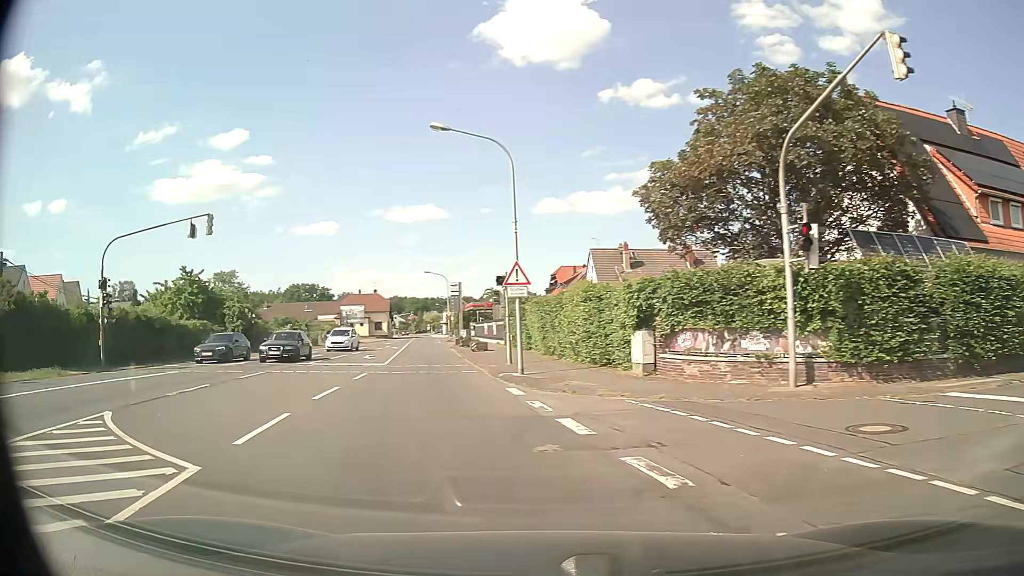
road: secondary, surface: asphalt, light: Day
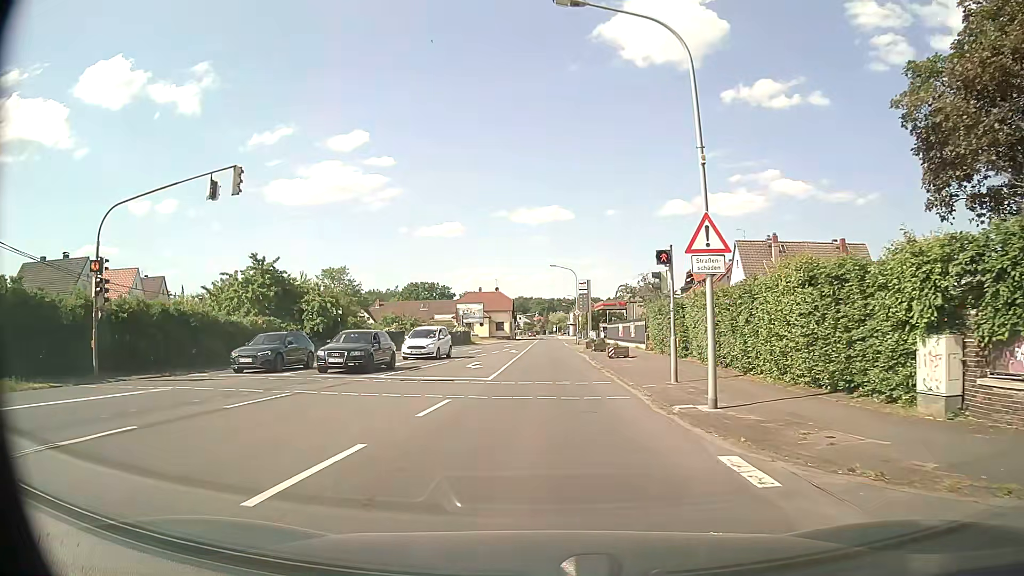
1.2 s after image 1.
(-1.0, +8.6) m; -10°
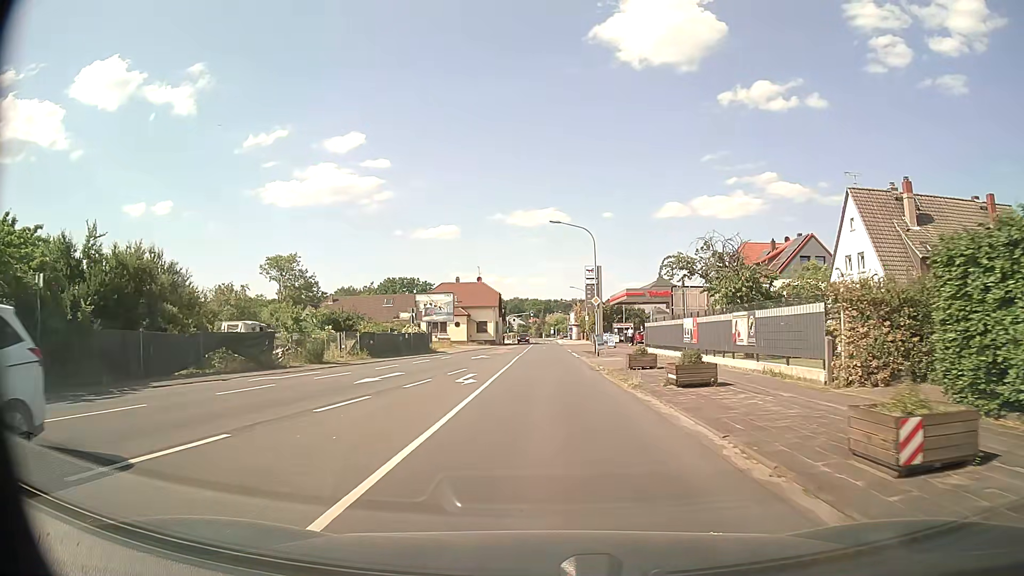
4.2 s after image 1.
(0.0, +27.7) m; 0°
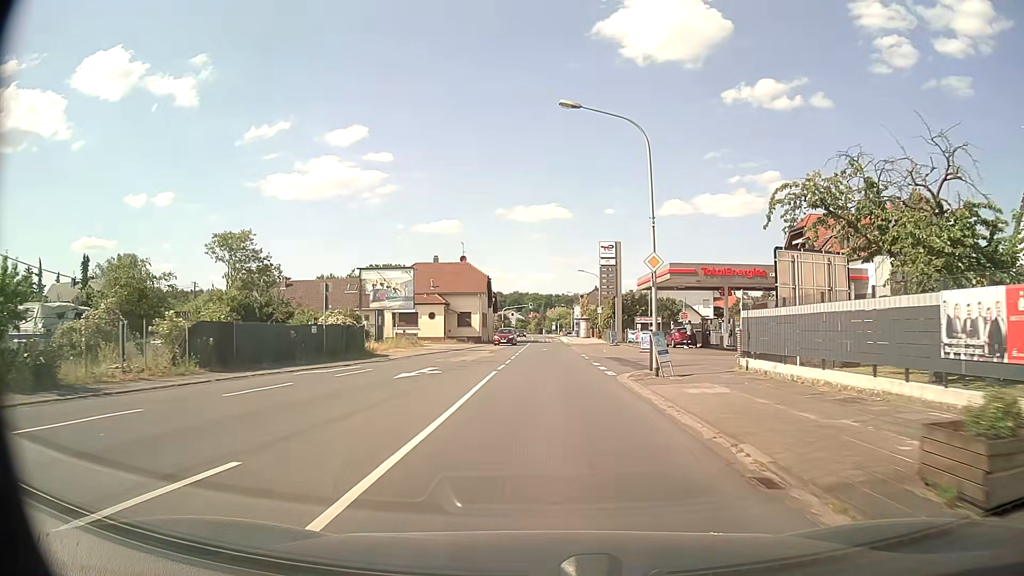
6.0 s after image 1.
(-0.1, +20.0) m; 0°
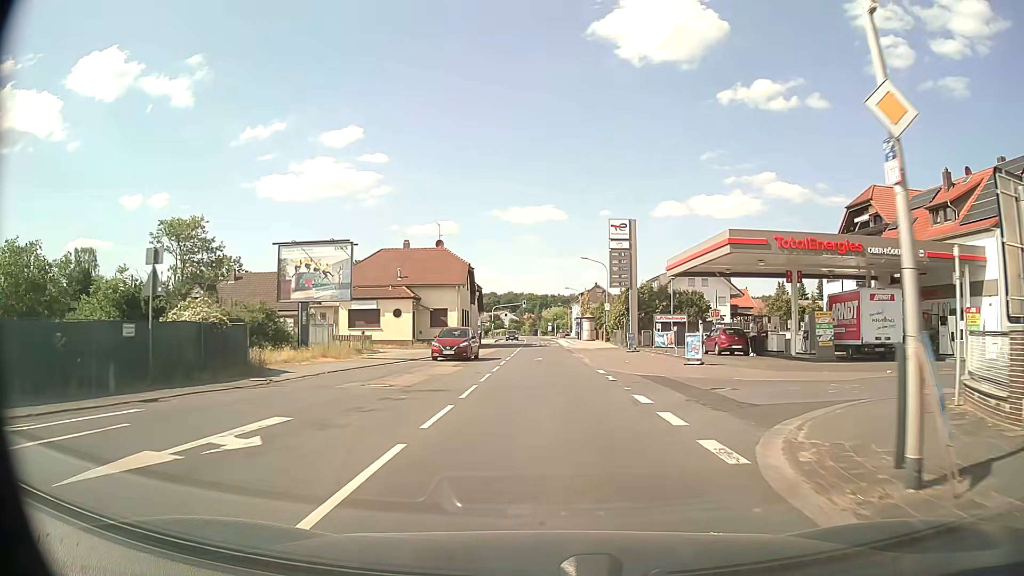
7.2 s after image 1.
(+0.1, +13.7) m; 0°
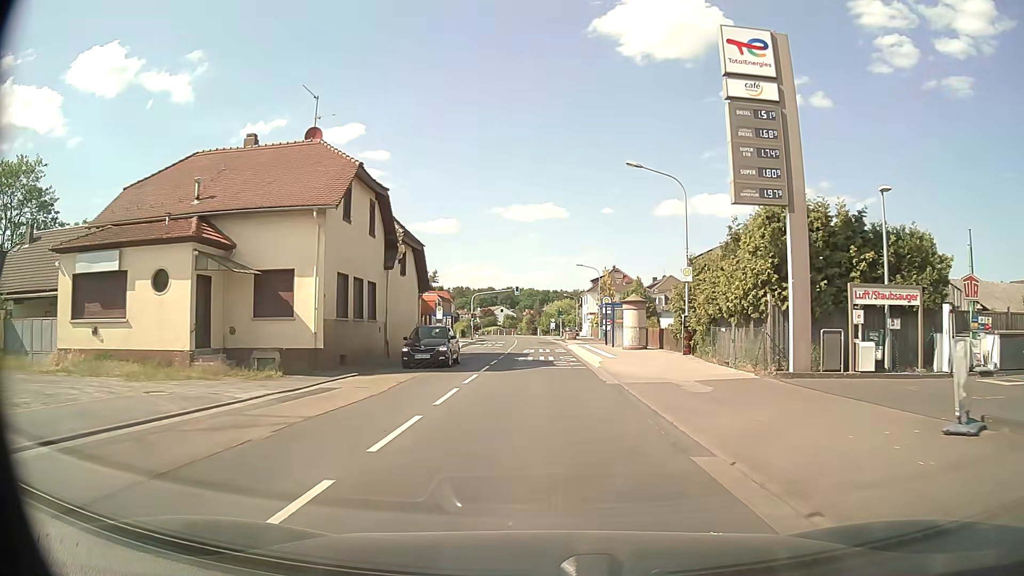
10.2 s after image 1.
(+0.2, +33.4) m; 0°
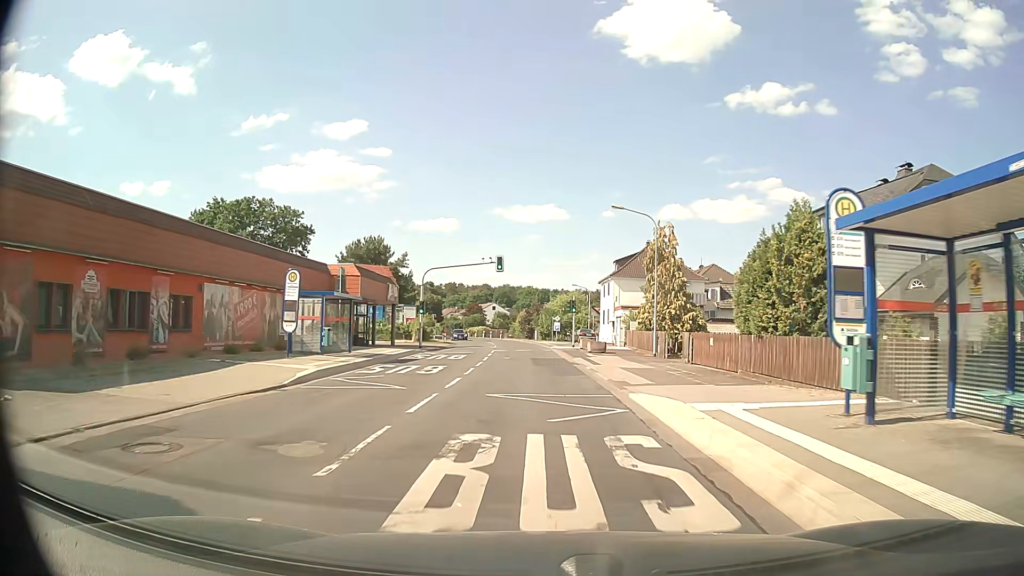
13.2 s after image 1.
(0.0, +33.3) m; 0°
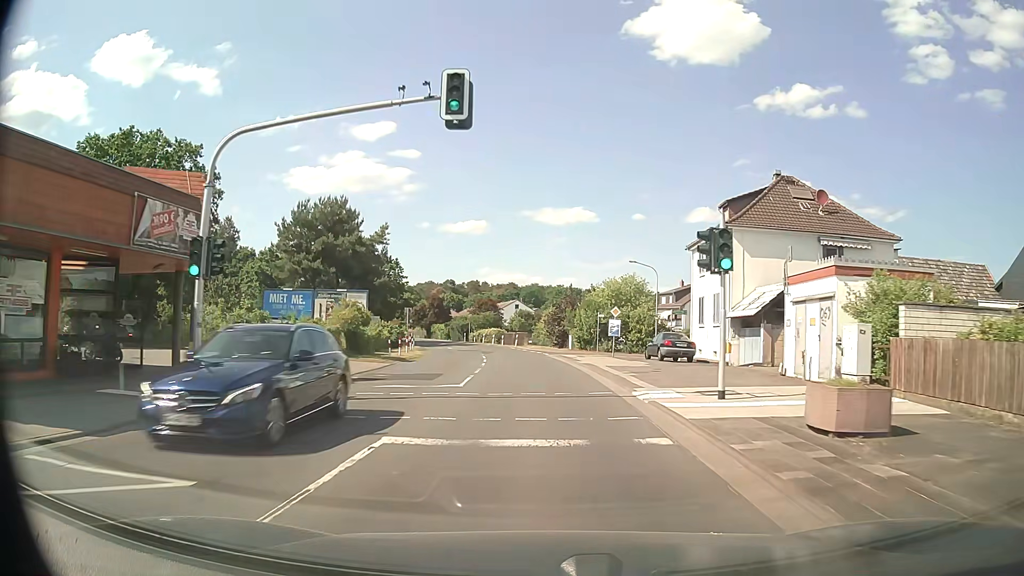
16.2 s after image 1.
(-0.6, +33.6) m; -3°
(0, +10) (0, +20) (-1, +30) (-1, +40) (-3, +50) (-4, +60) (-7, +69) (-9, +79) (-12, +89) (-15, +98) m
